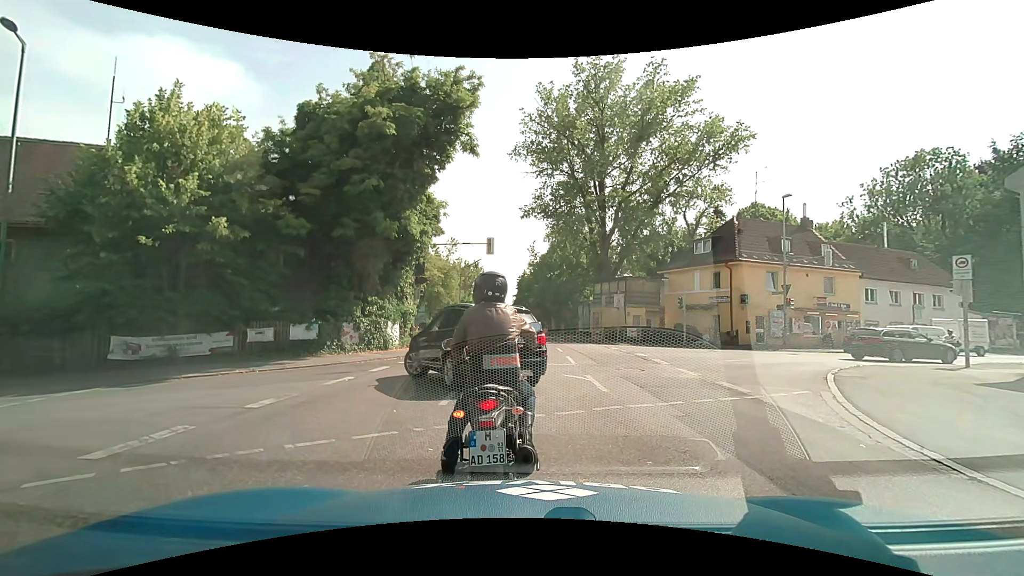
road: secondary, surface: asphalt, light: Day
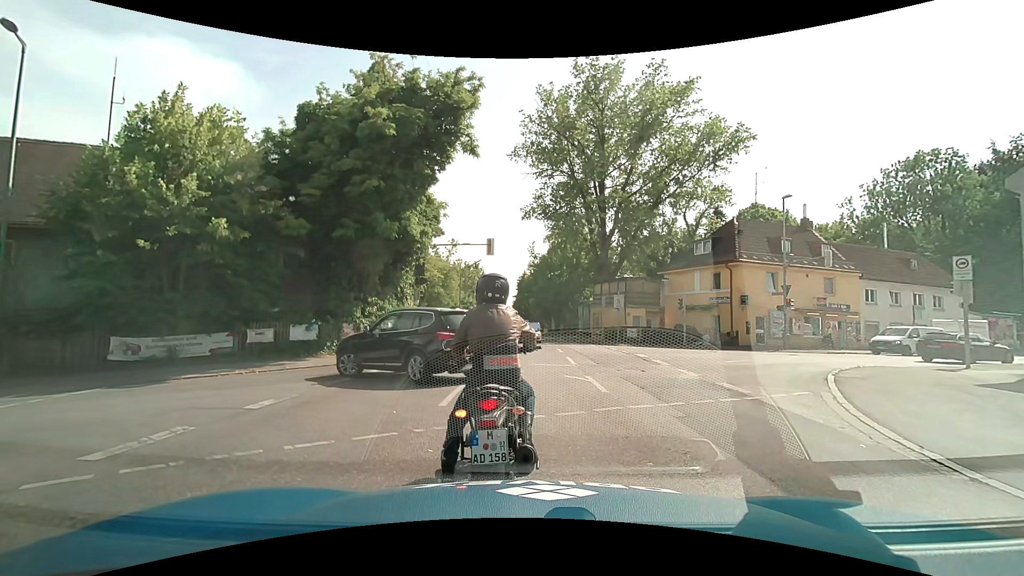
(0.0, 0.0) m; 0°
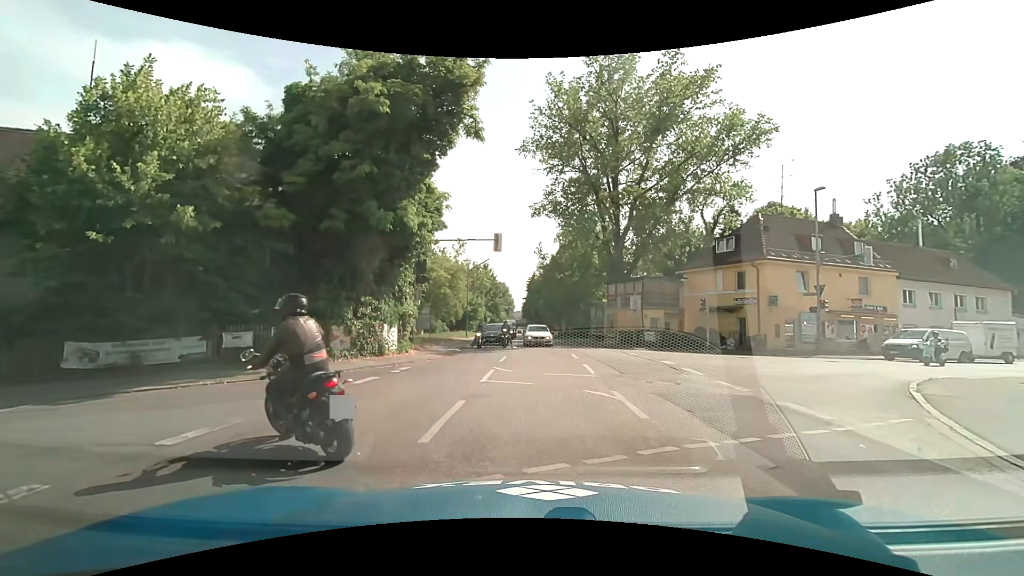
(0.0, +2.4) m; -2°
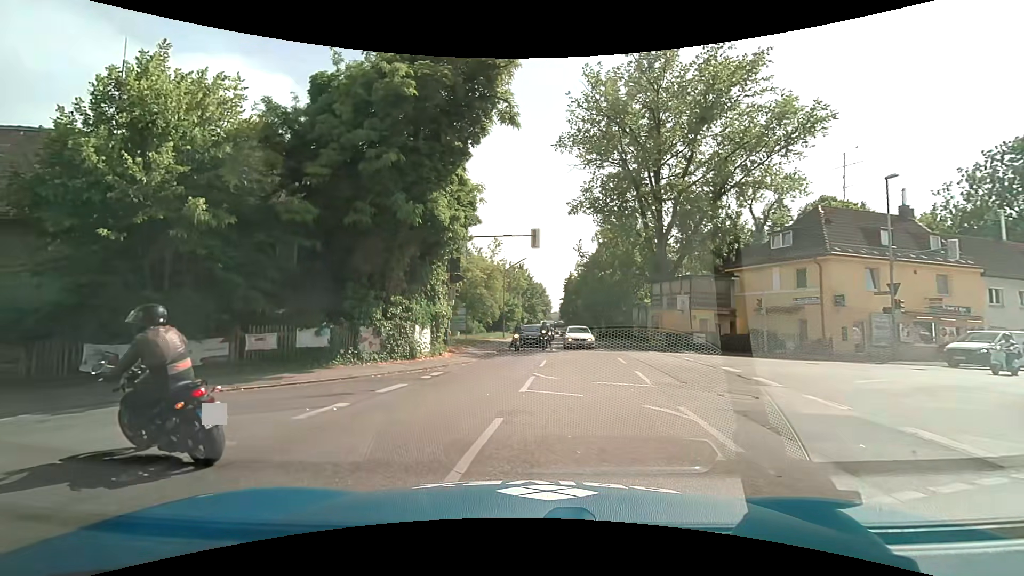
(0.0, +1.6) m; -3°
